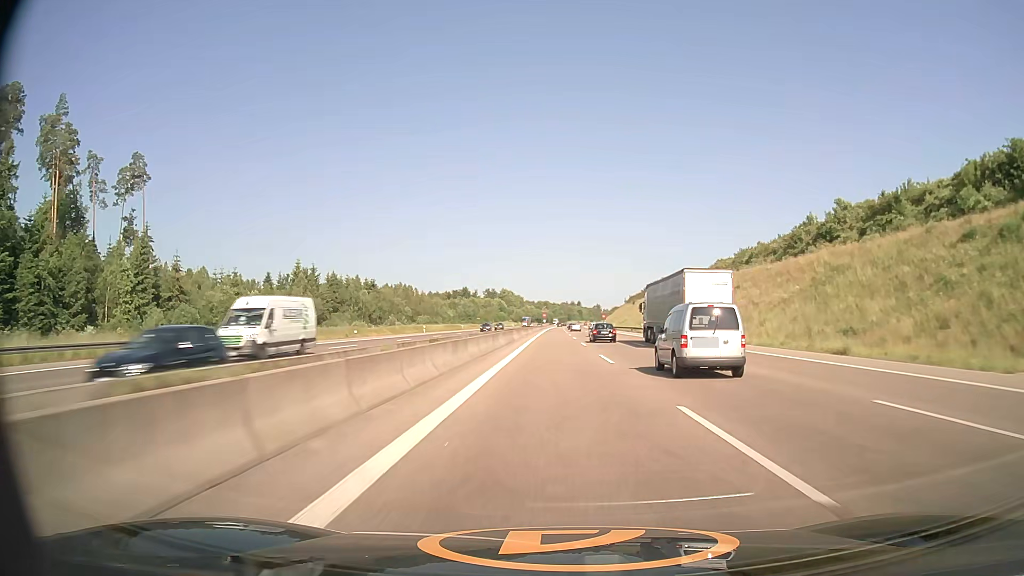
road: motorway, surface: asphalt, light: Day
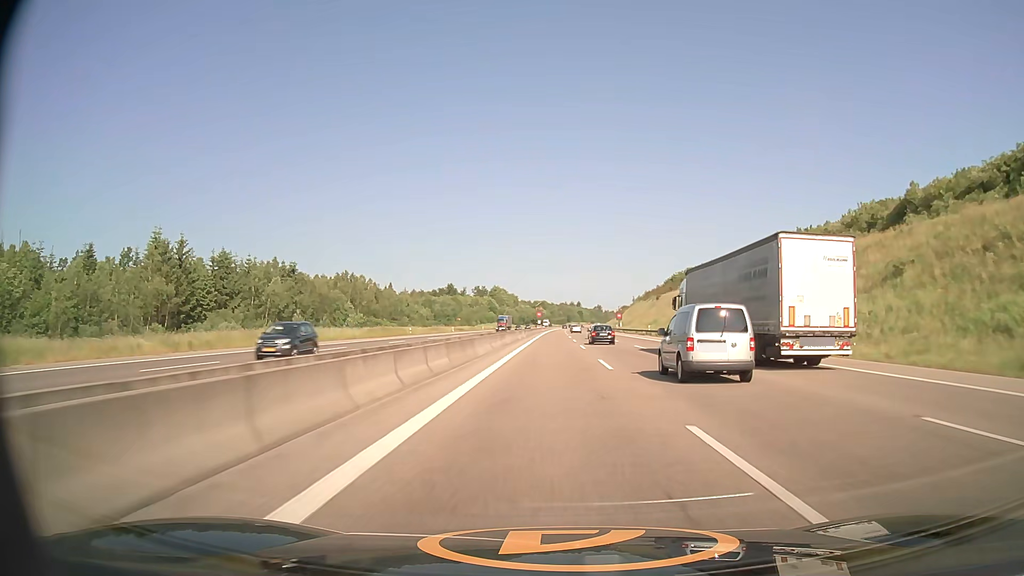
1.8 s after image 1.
(+0.1, +55.9) m; 0°
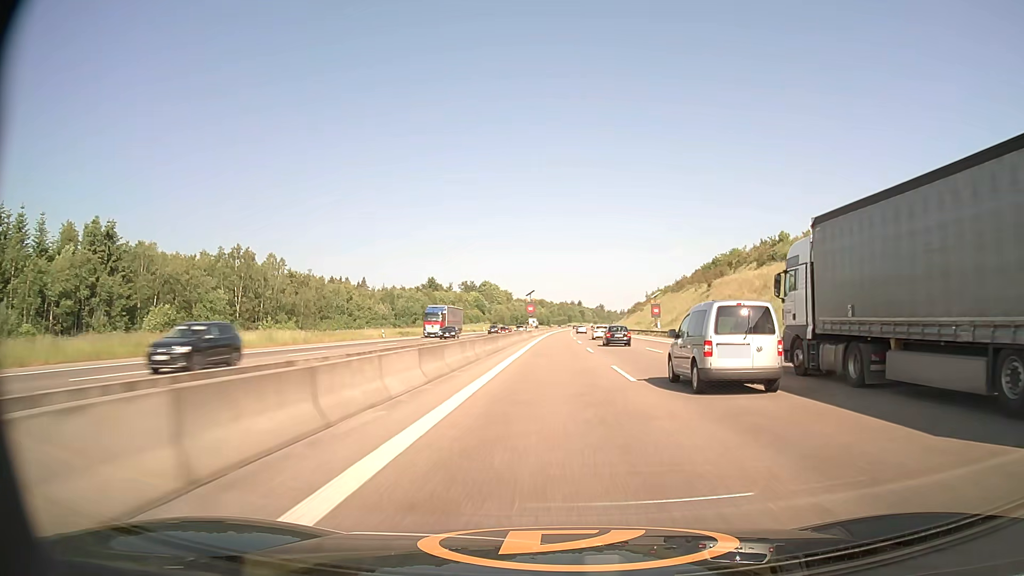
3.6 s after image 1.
(0.0, +58.0) m; 0°
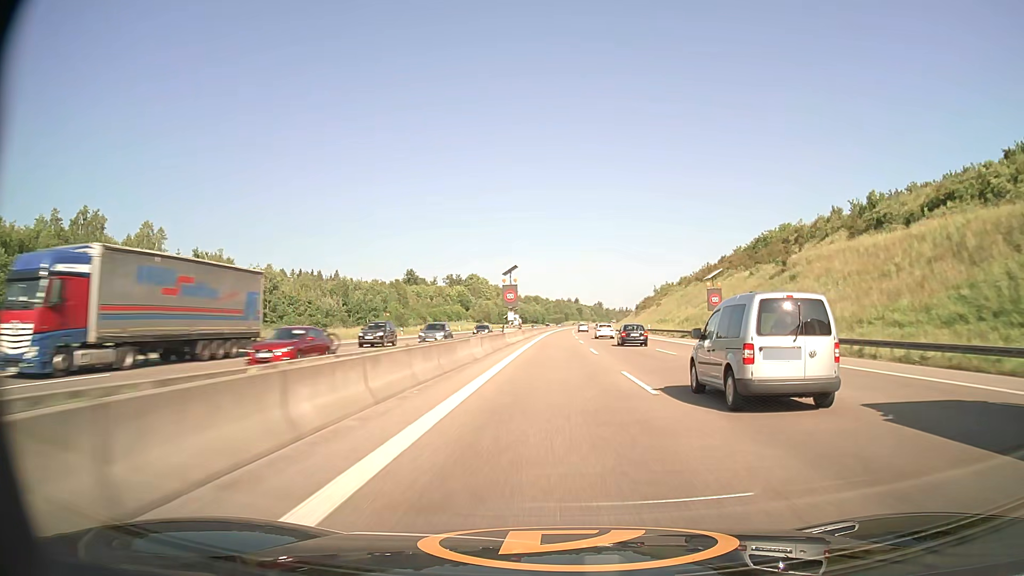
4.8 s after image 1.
(+0.2, +39.8) m; +1°
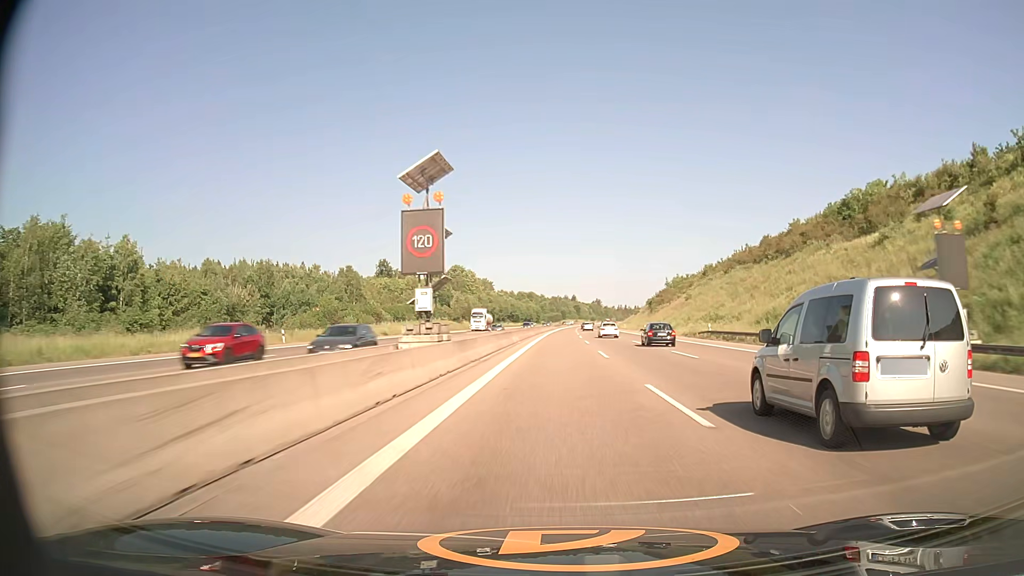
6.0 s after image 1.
(+0.1, +40.2) m; 0°
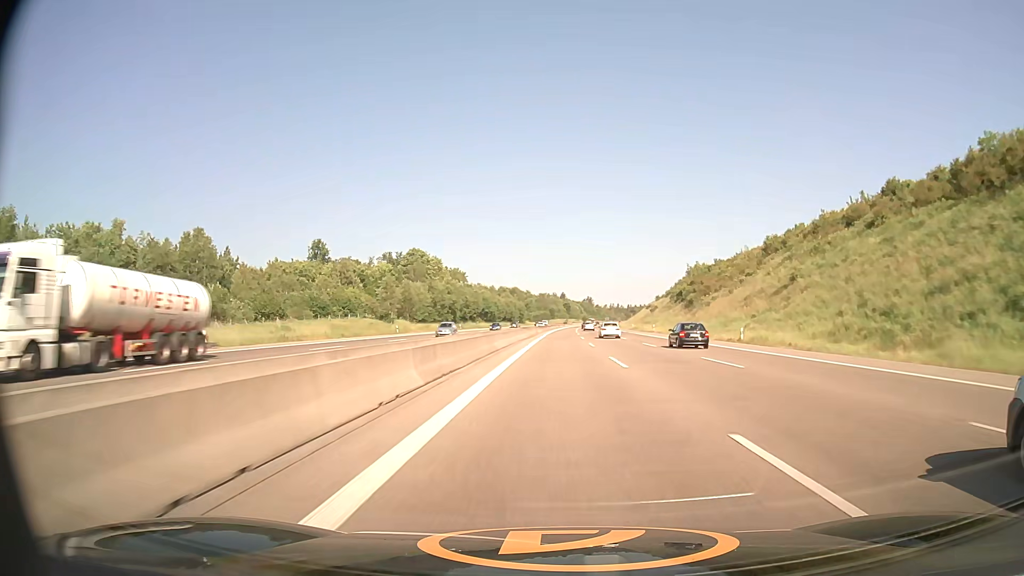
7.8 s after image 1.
(+0.5, +60.3) m; +1°
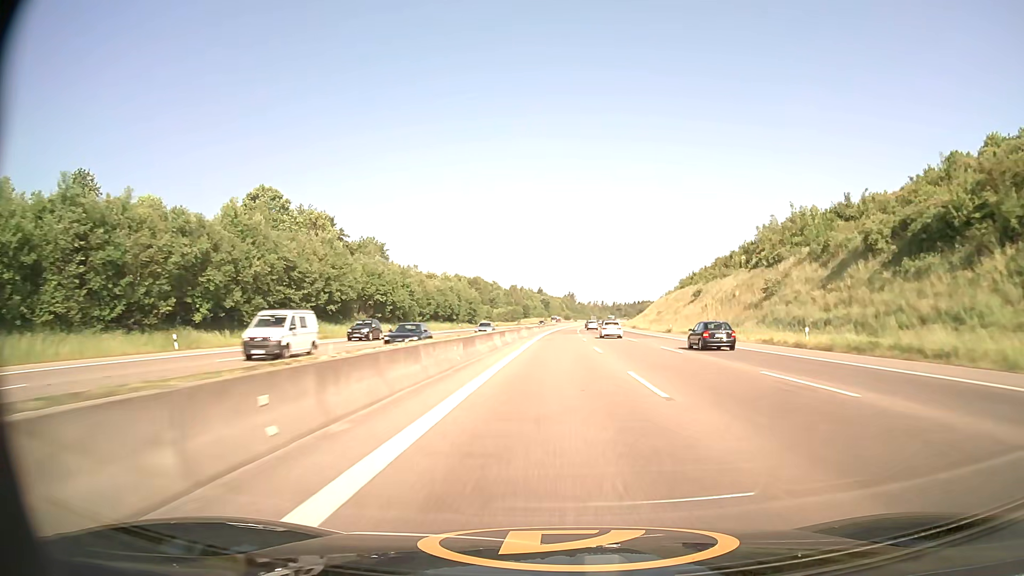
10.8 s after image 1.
(+1.6, +100.0) m; +2°
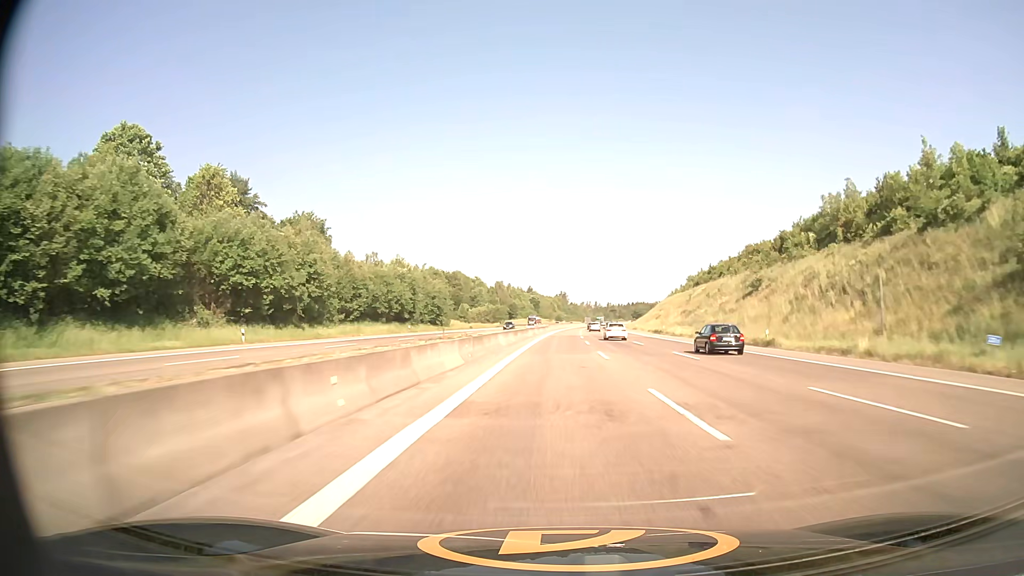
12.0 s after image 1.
(+0.3, +39.6) m; +1°
